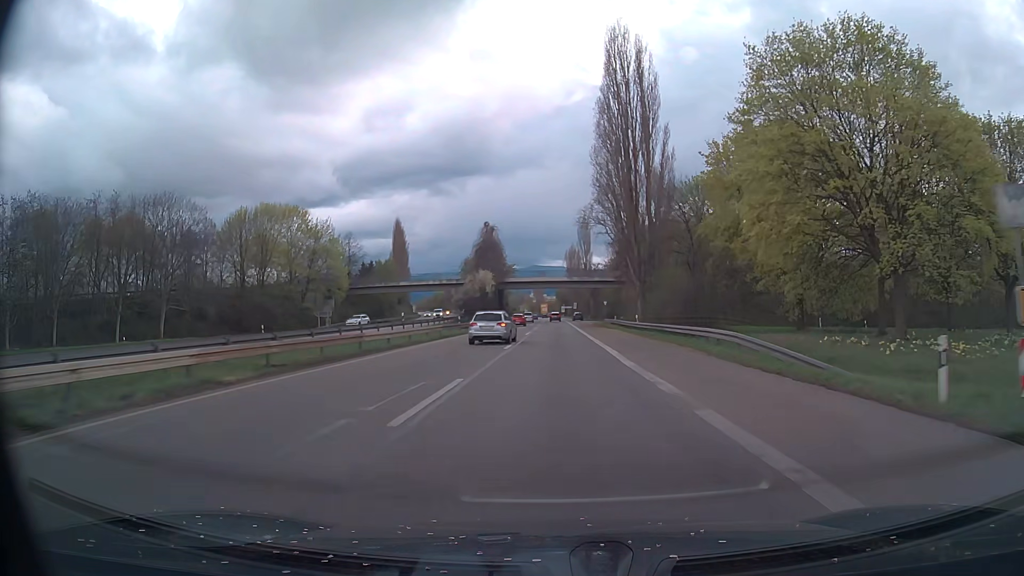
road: trunk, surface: asphalt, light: Day
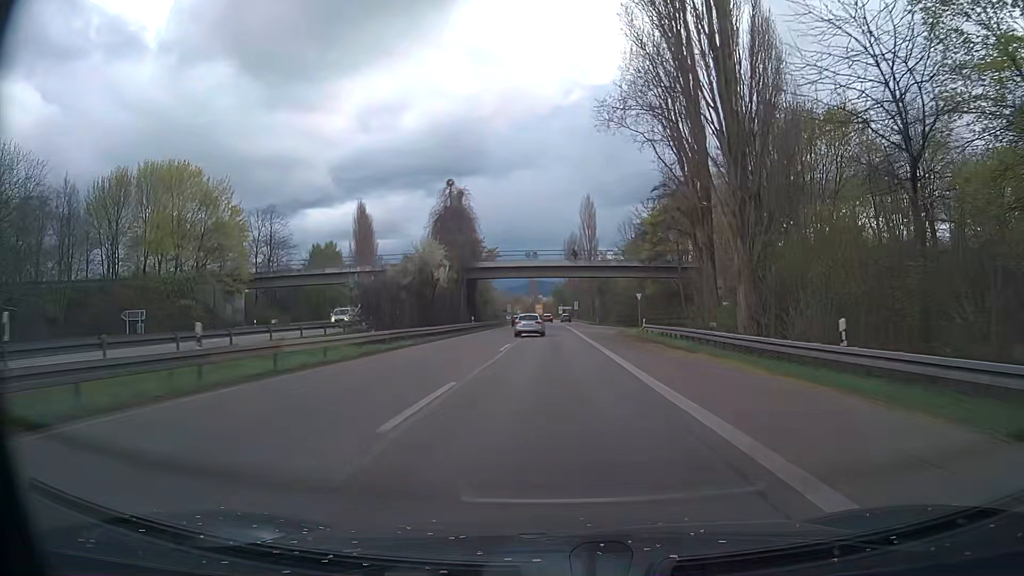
(0.0, +36.4) m; 0°
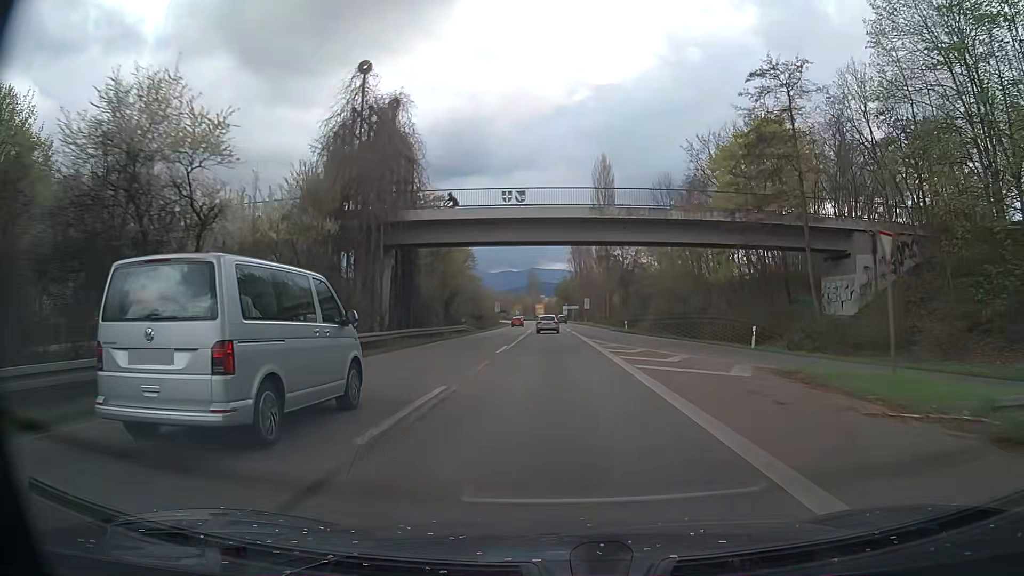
(+0.1, +36.7) m; 0°
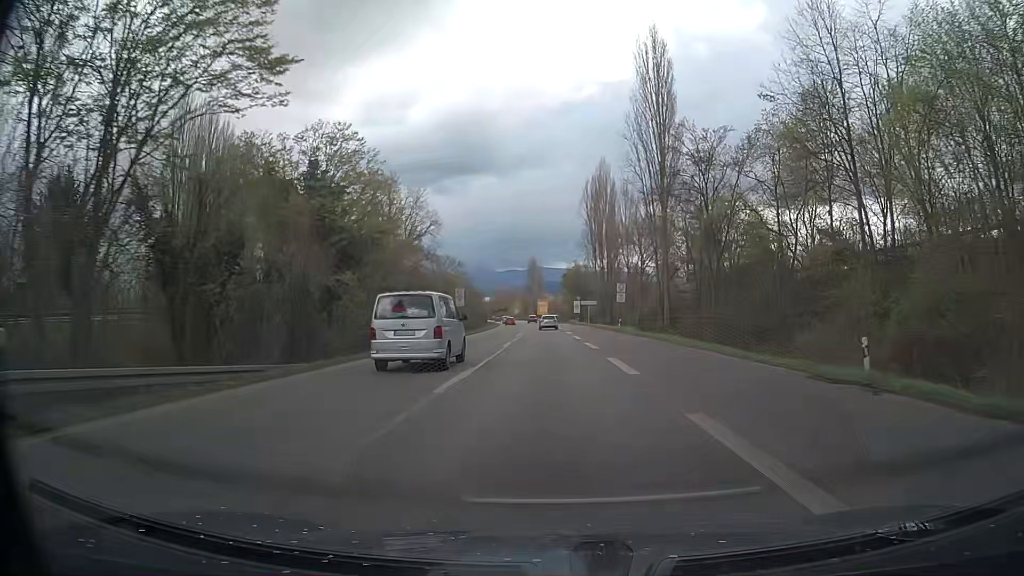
(-0.2, +49.3) m; -1°
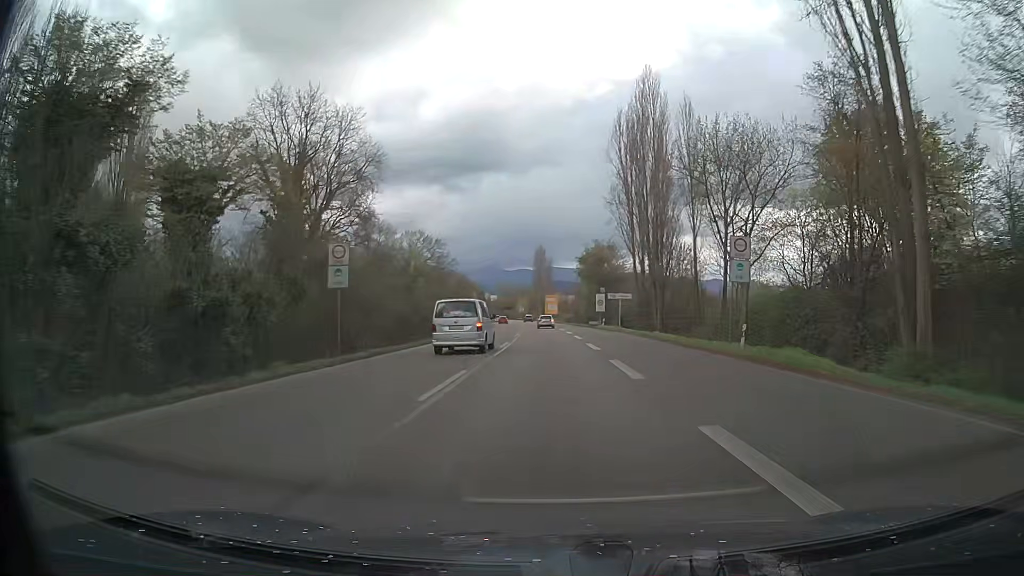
(-0.3, +37.2) m; -1°
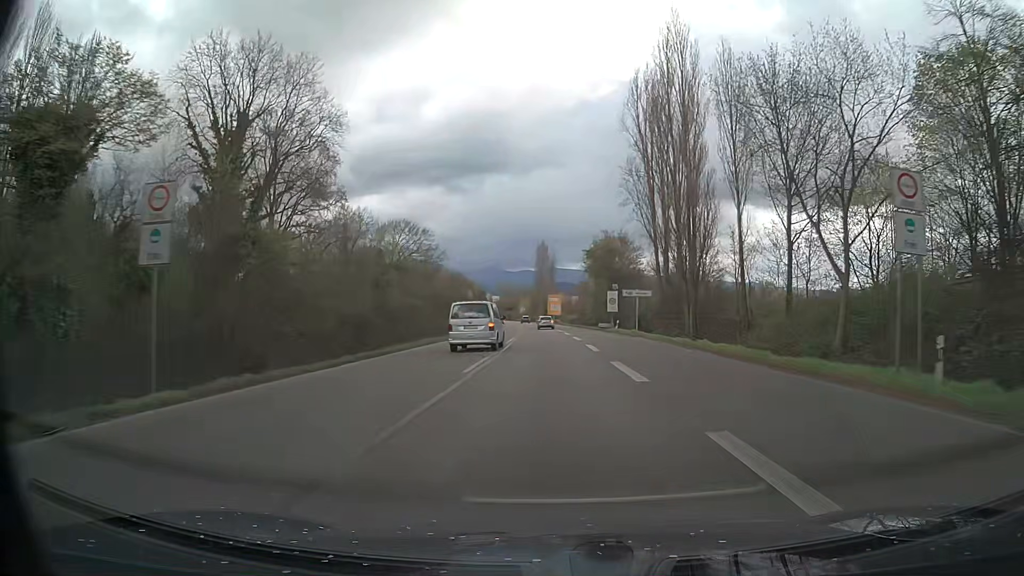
(-0.1, +12.5) m; 0°
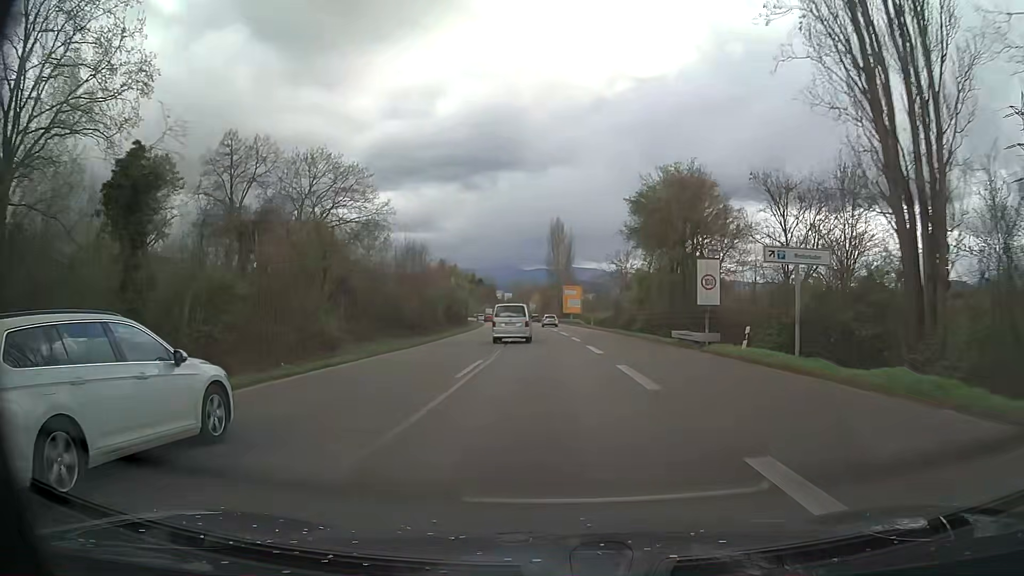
(-0.3, +37.4) m; -1°
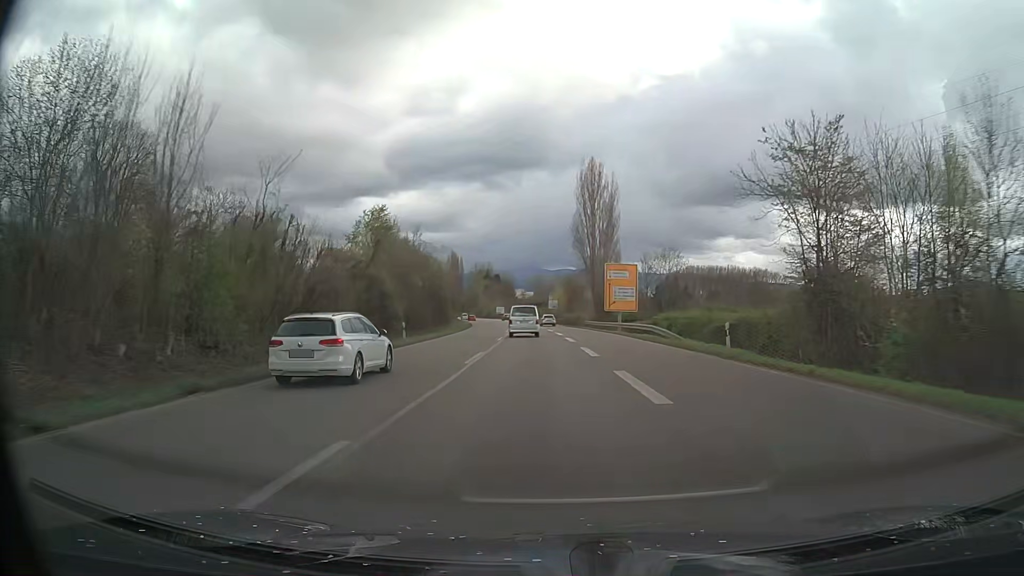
(-1.0, +49.8) m; -2°
(0, +10) (0, +20) (0, +30) (-1, +40) (-1, +50) (-2, +60) (-3, +70) (-4, +80) (-5, +90) (-6, +100) m
